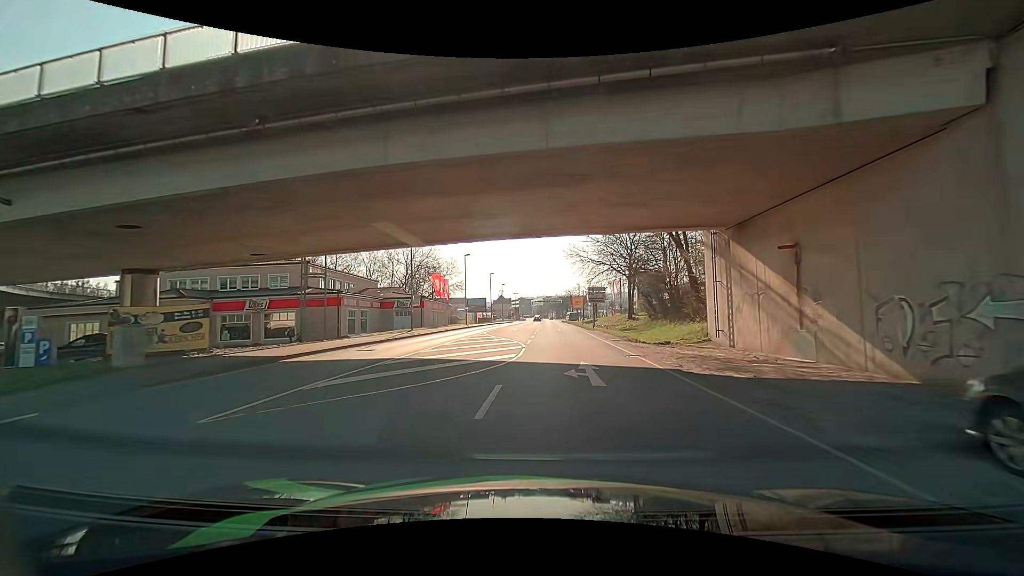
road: primary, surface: asphalt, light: Day
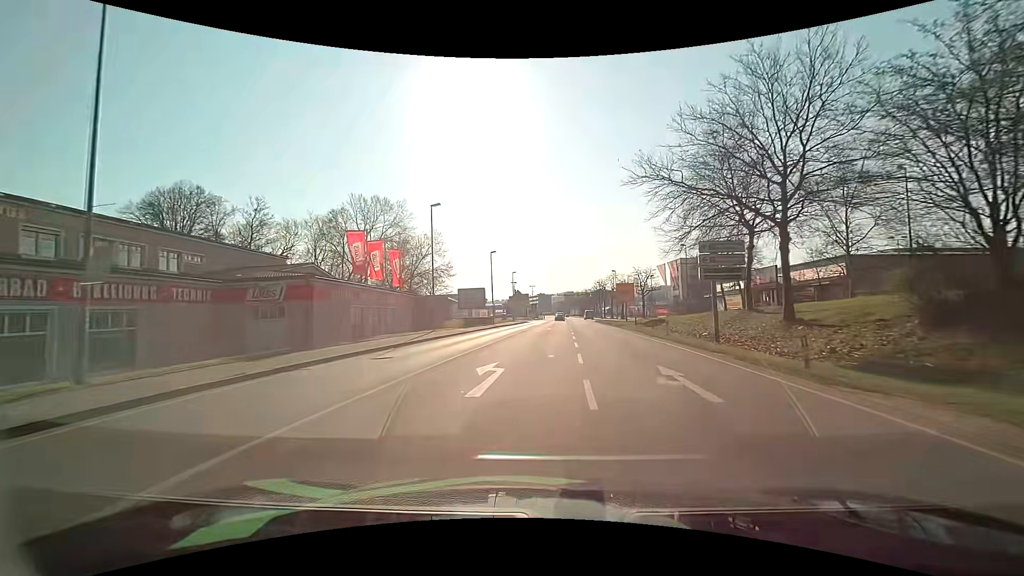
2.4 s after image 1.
(-0.7, +33.3) m; -2°
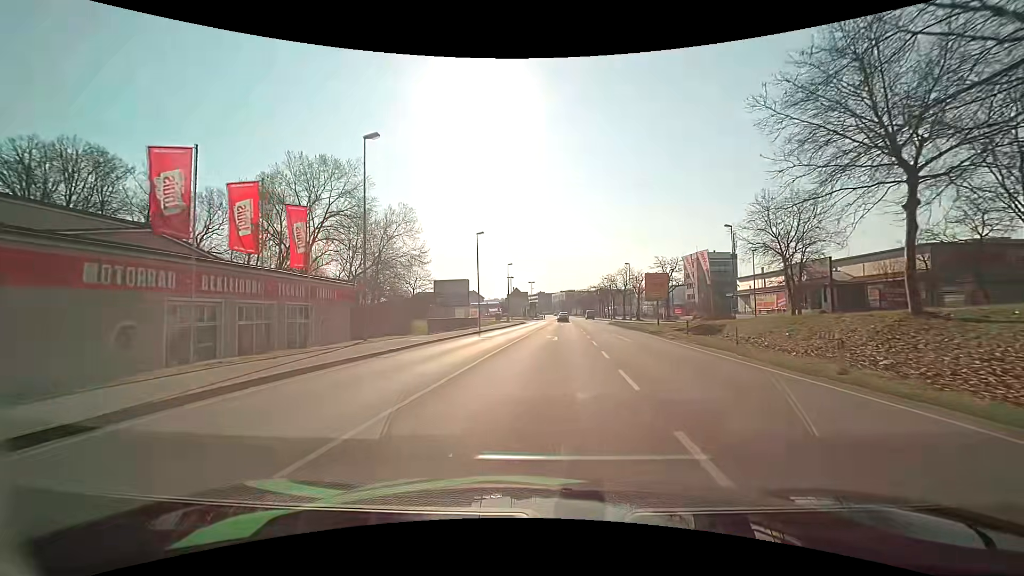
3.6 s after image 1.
(-0.1, +15.9) m; 0°
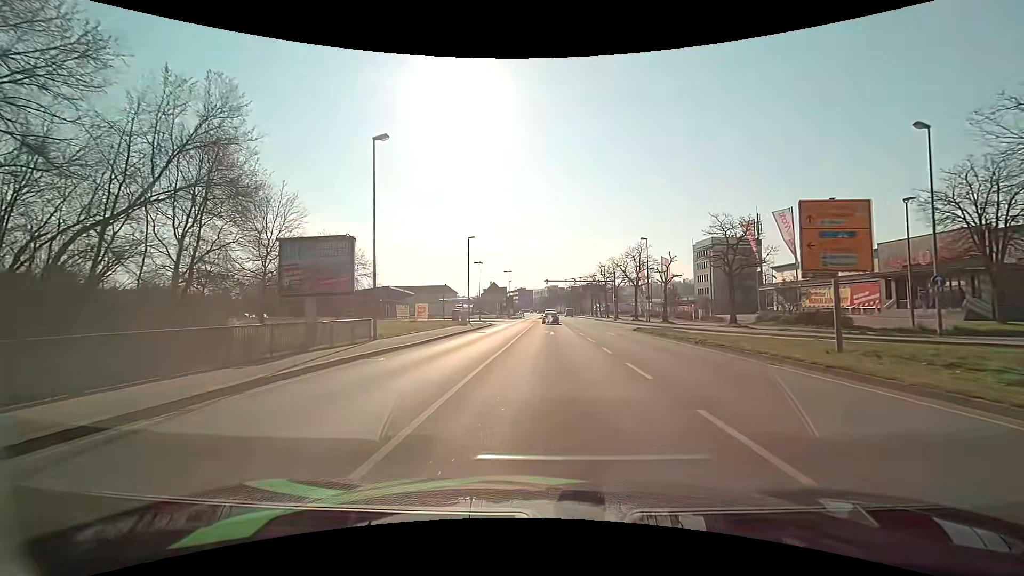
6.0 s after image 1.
(+0.7, +28.7) m; +2°
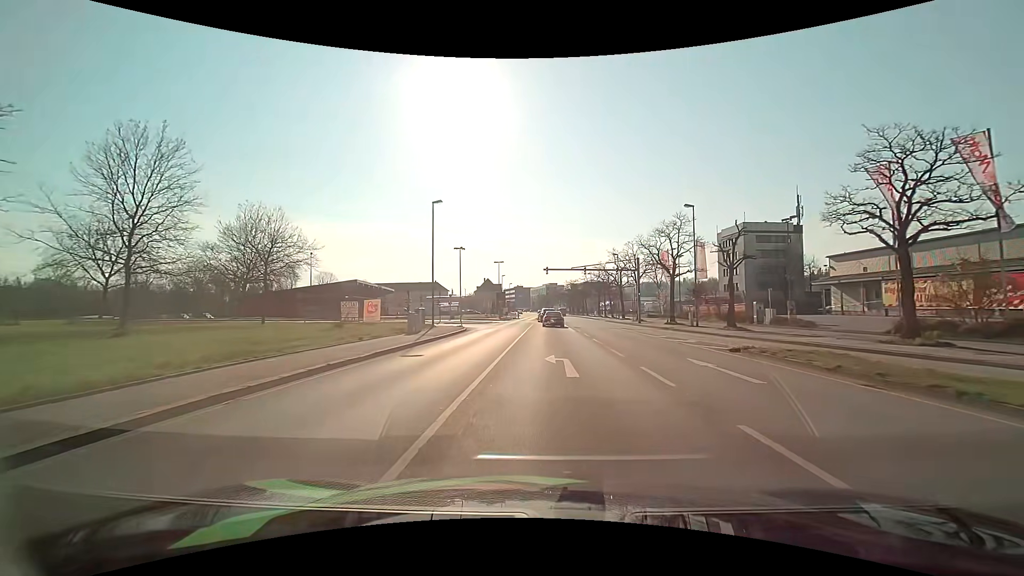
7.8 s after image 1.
(+0.1, +18.8) m; 0°
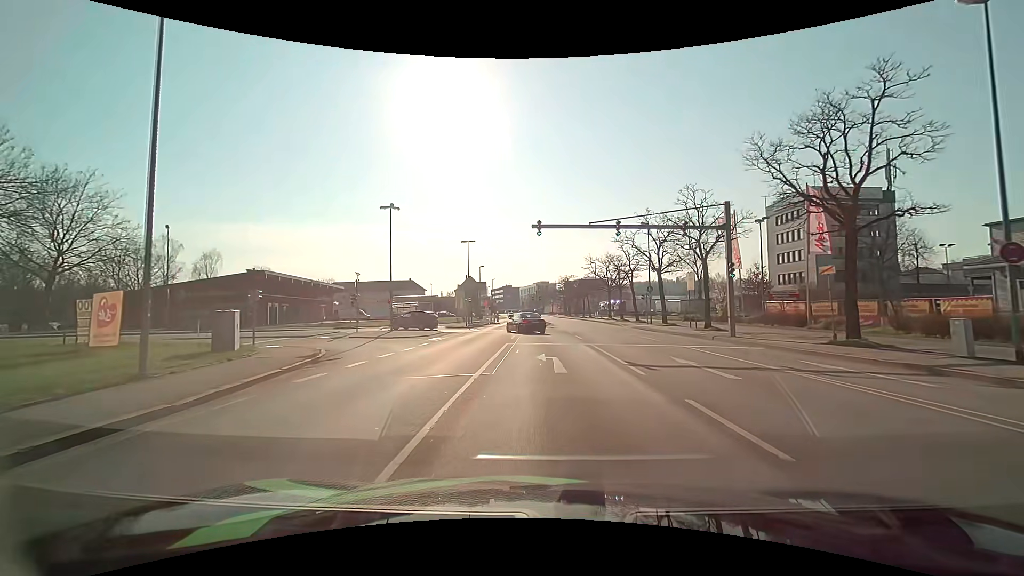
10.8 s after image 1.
(+0.4, +28.3) m; +1°
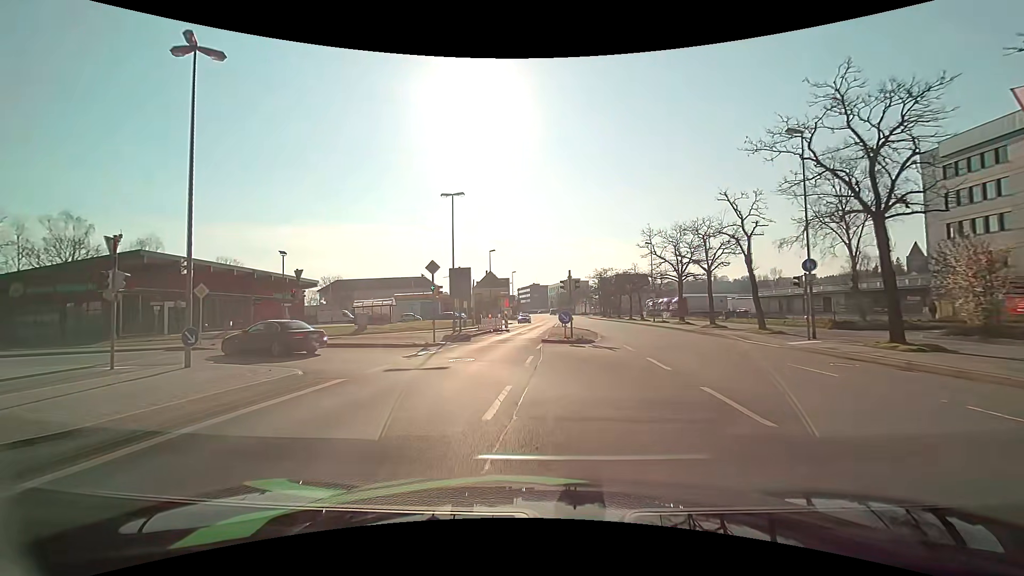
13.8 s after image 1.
(-0.2, +25.3) m; -4°
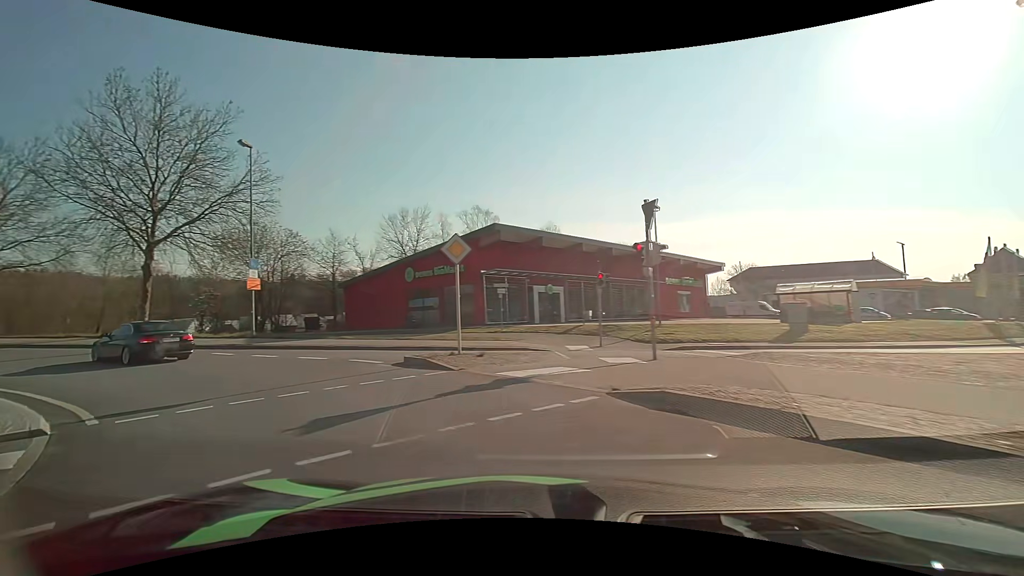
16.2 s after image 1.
(-5.1, +17.1) m; -43°
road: primary_link
(-3, +9) (-10, +16) (-19, +21) (-29, +23) (-39, +25) (-49, +25) (-59, +24) (-68, +21) (-77, +17) (-85, +11) m
